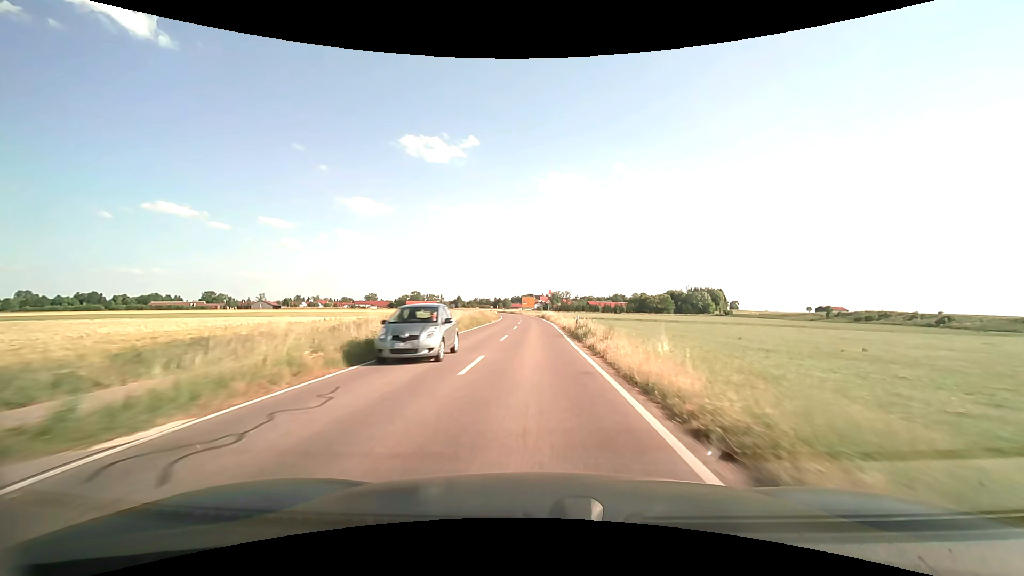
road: tertiary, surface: asphalt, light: Day
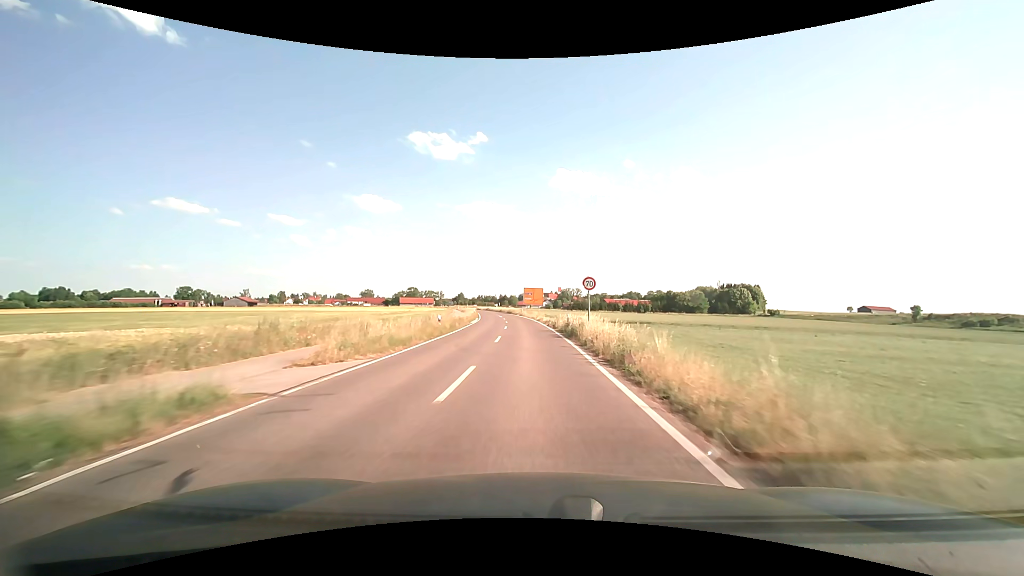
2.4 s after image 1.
(-0.2, +49.0) m; -1°
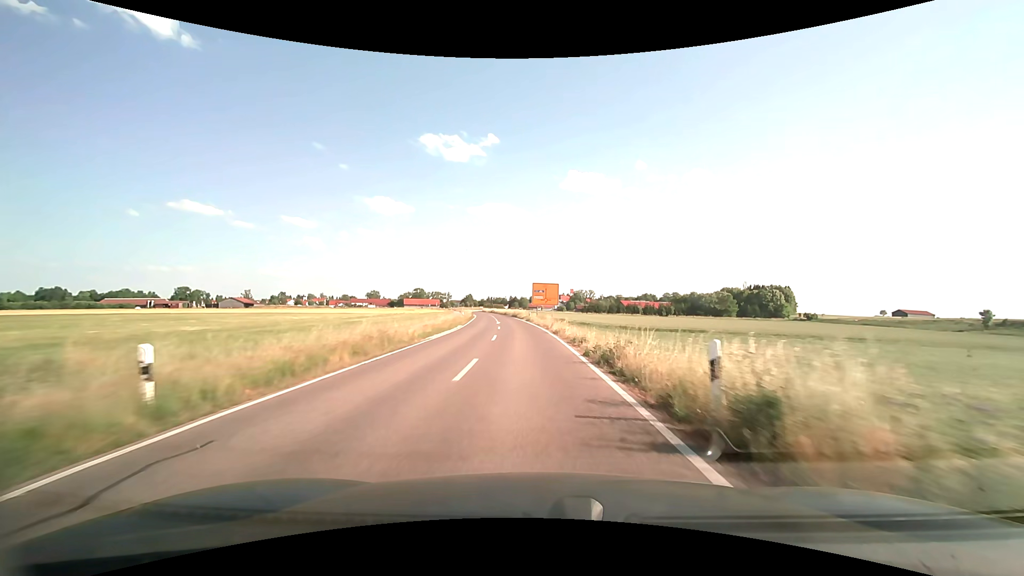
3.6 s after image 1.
(-0.2, +22.1) m; -1°
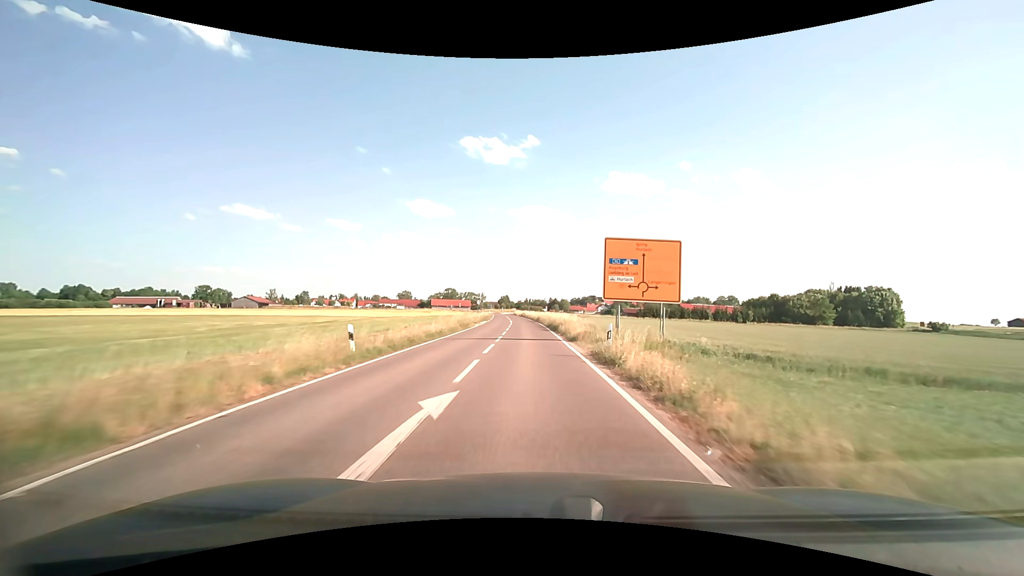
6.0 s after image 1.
(-1.7, +41.7) m; -5°
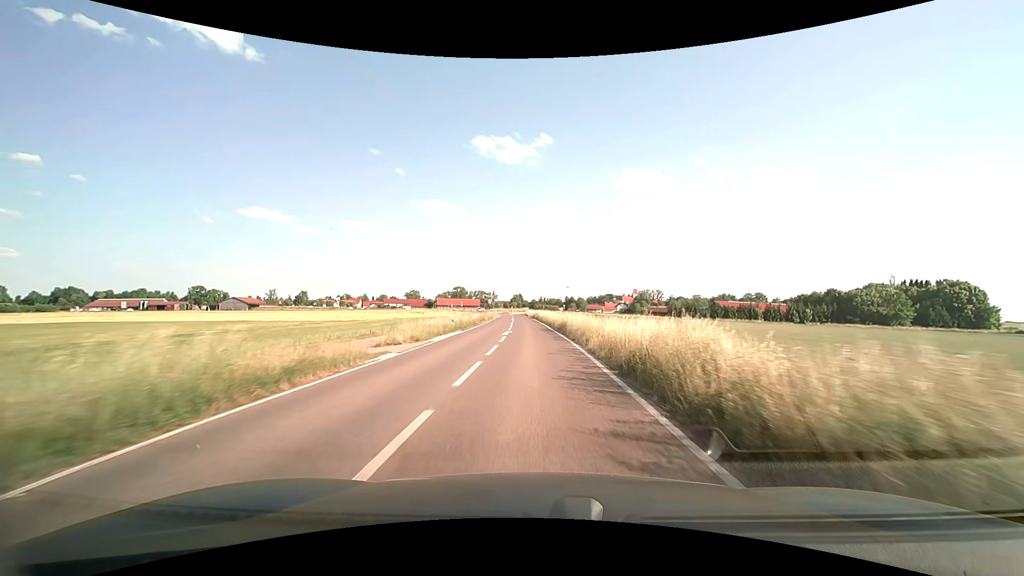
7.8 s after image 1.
(-0.5, +30.8) m; -2°
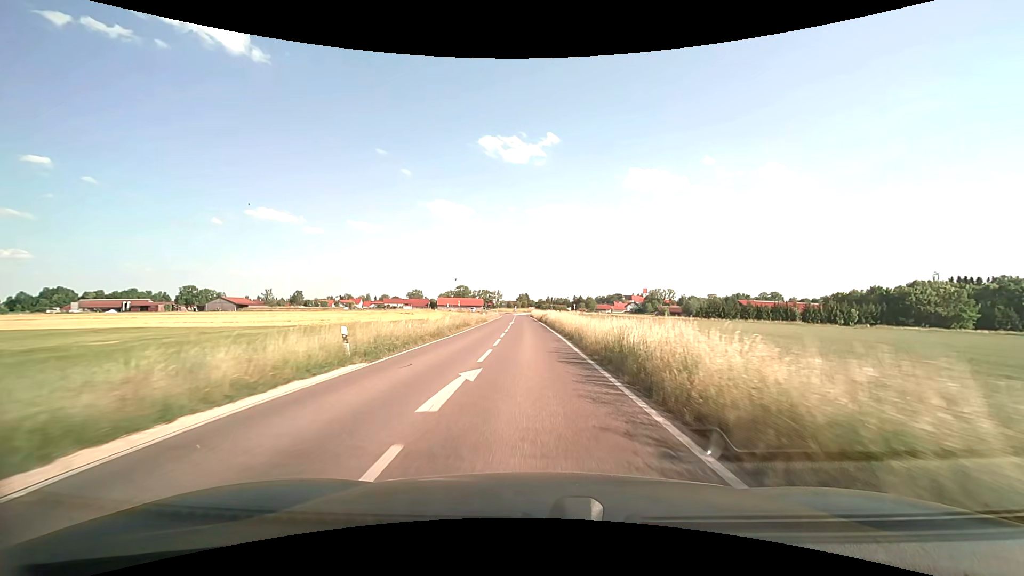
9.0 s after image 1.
(-0.1, +19.7) m; -1°
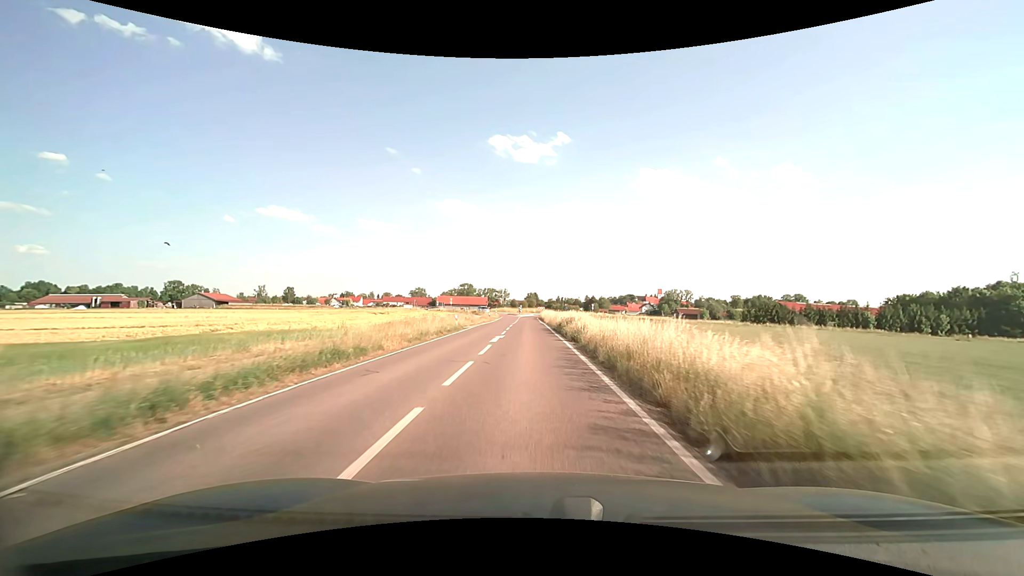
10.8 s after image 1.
(-0.3, +27.9) m; -1°
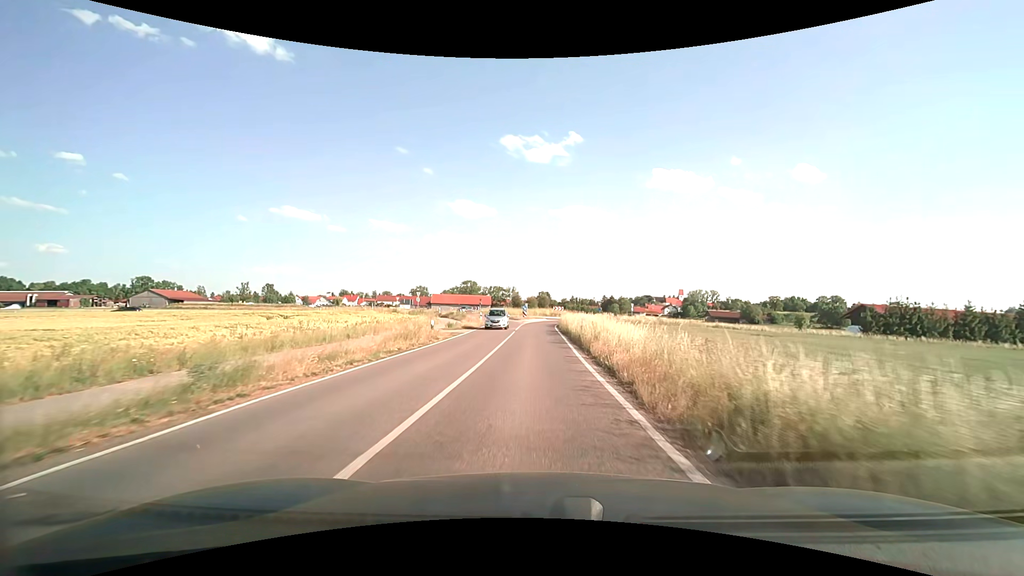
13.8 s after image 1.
(-0.4, +42.2) m; -1°
(0, +10) (0, +20) (0, +30) (0, +40) (0, +50) (+2, +60) (+5, +69) (+10, +78) (+12, +88) (+10, +97) m
